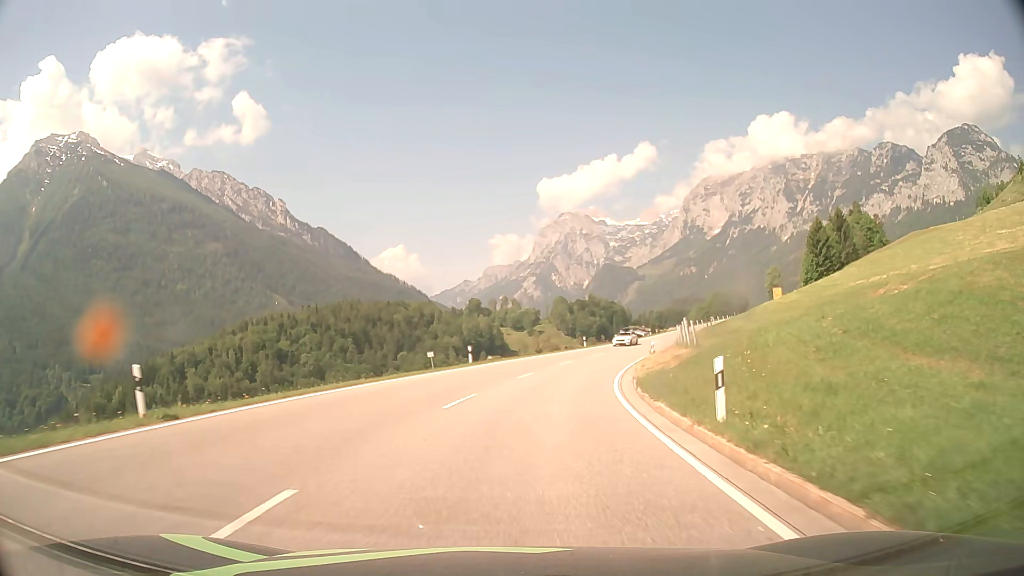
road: primary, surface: asphalt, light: Day
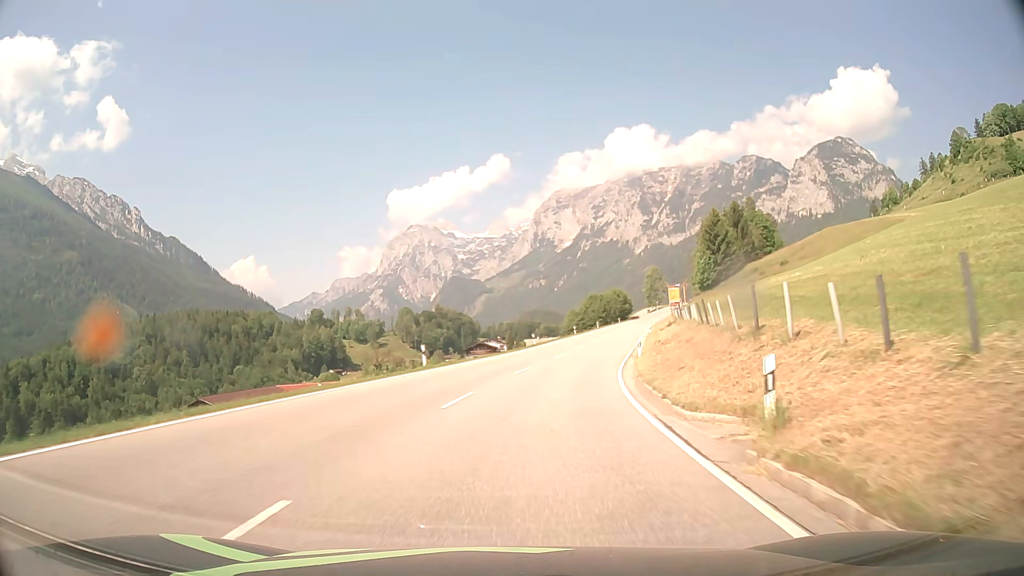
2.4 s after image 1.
(+4.1, +35.9) m; +13°
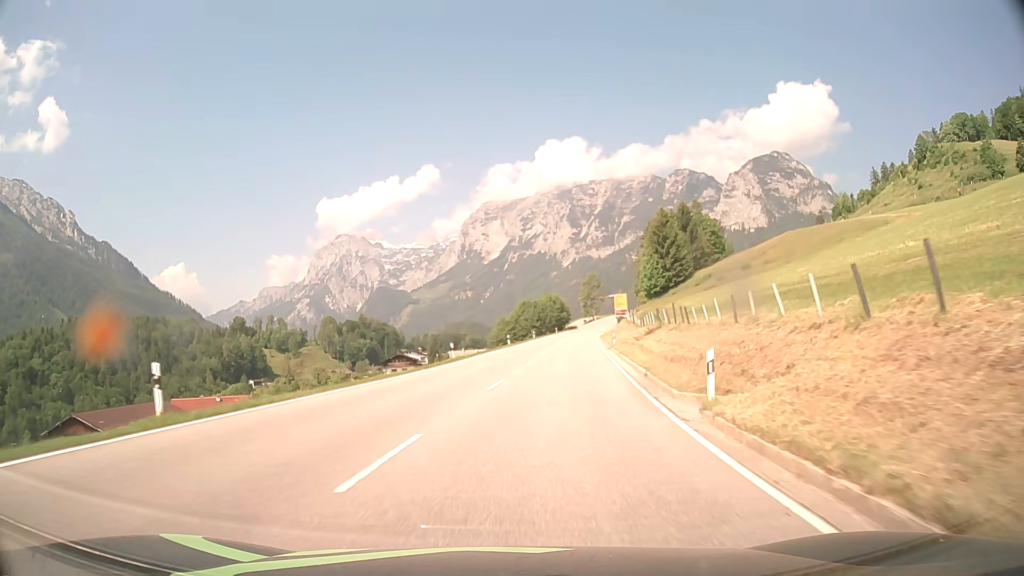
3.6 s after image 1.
(+1.0, +19.5) m; +6°
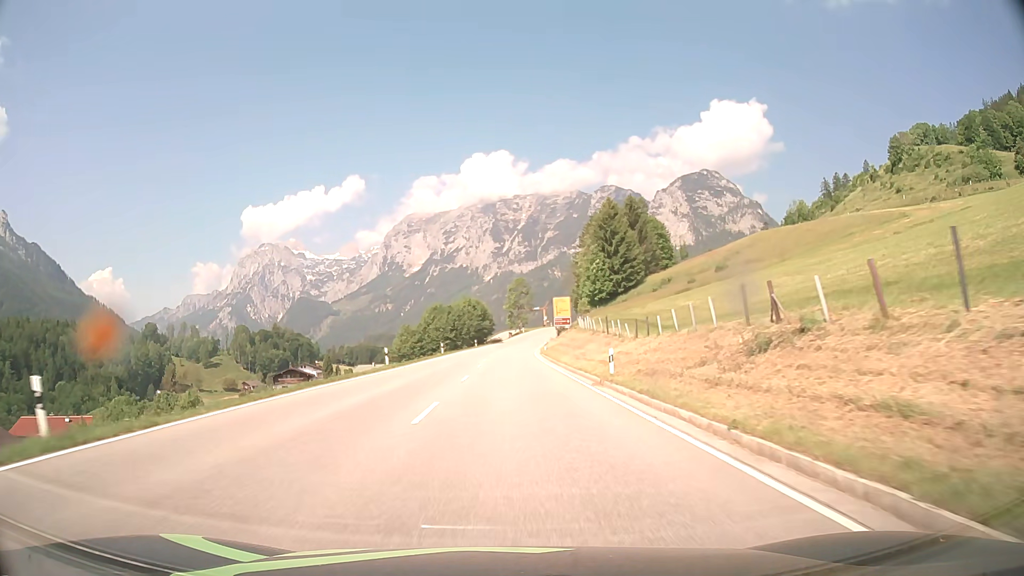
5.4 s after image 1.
(+2.4, +30.6) m; +7°
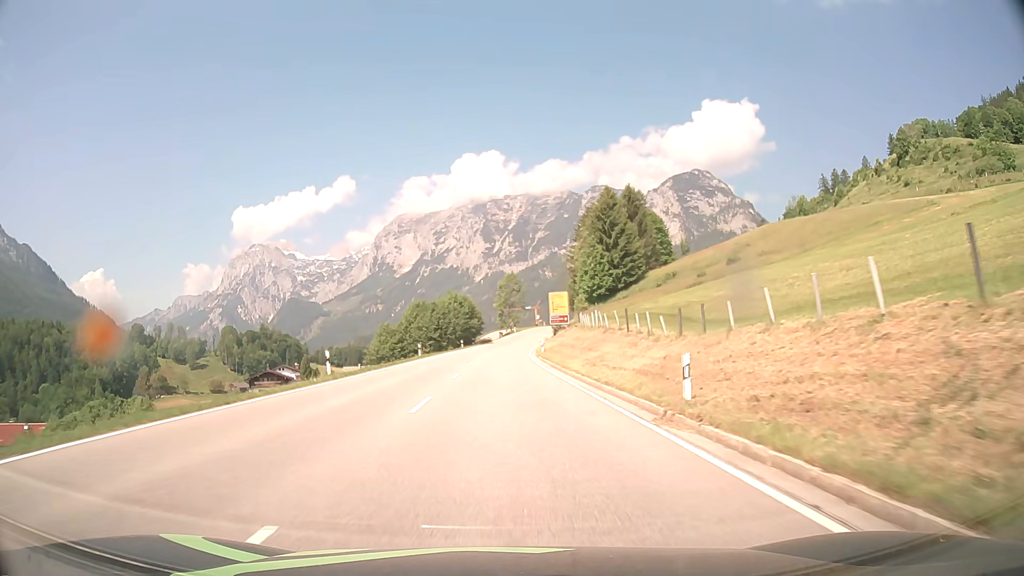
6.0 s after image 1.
(+0.1, +10.3) m; +1°
